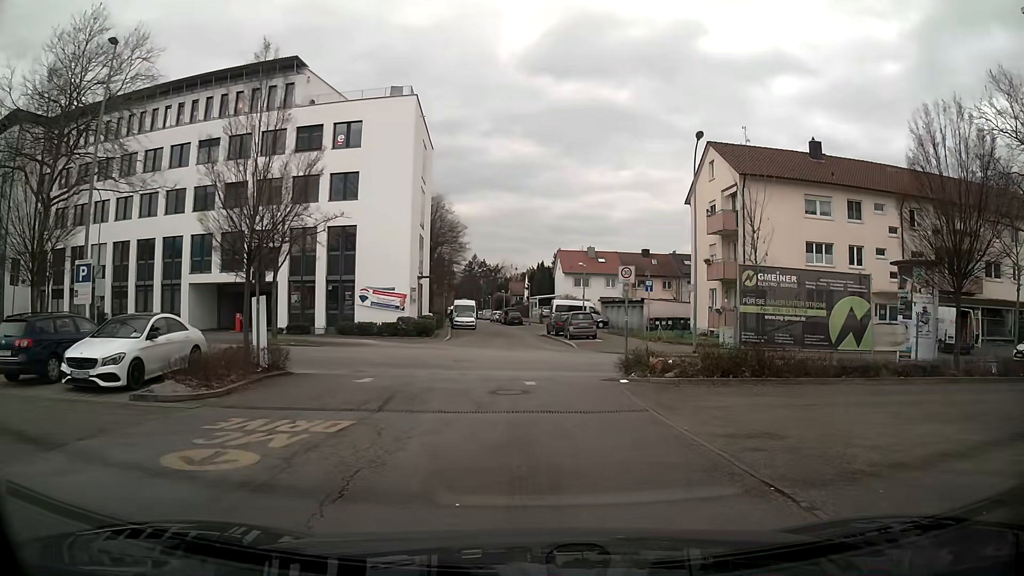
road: residential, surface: asphalt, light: Day
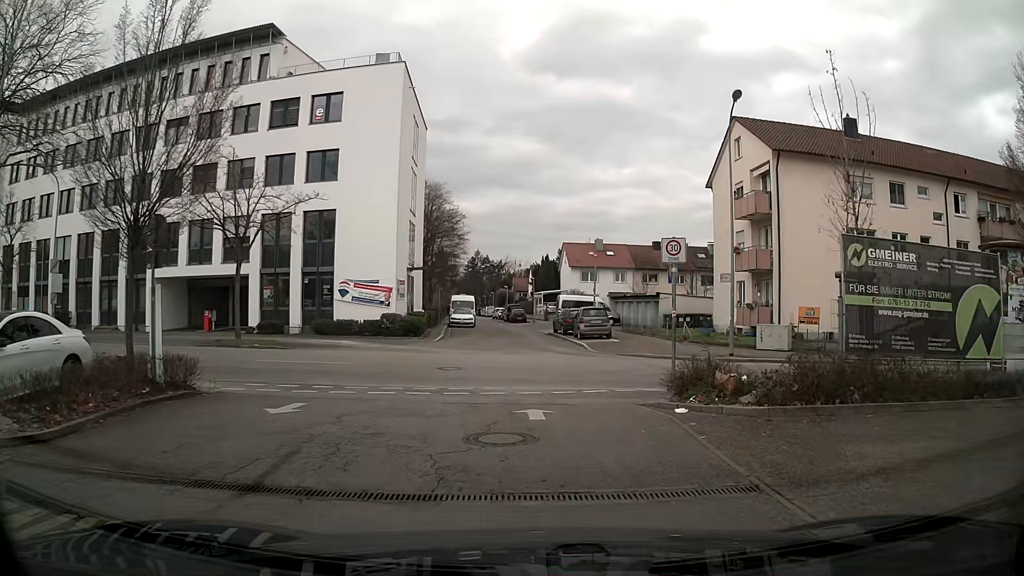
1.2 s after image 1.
(0.0, +4.9) m; 0°
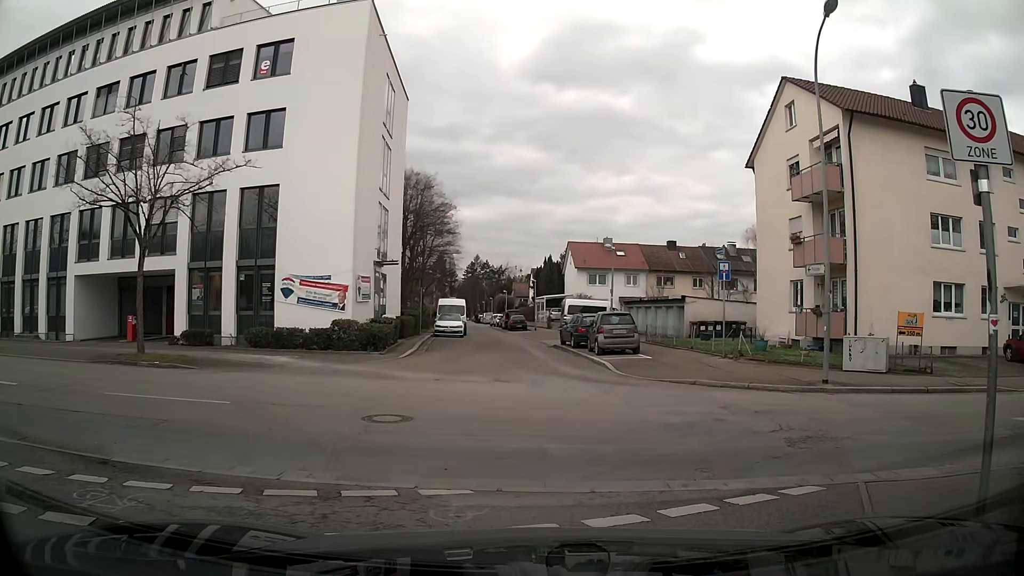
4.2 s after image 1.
(-0.1, +7.9) m; -2°
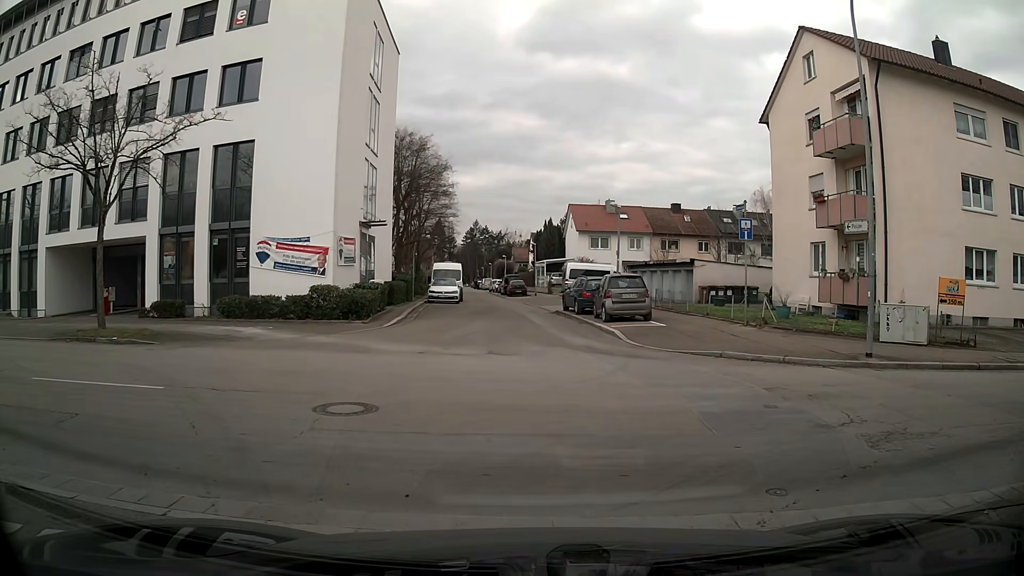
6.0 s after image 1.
(0.0, +2.3) m; -1°
